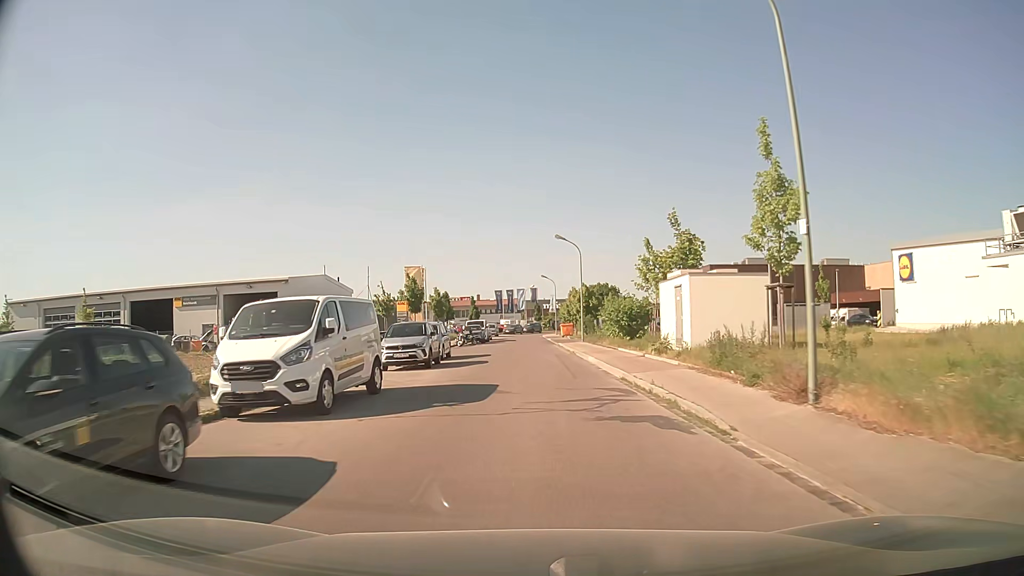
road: unclassified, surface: asphalt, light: Day
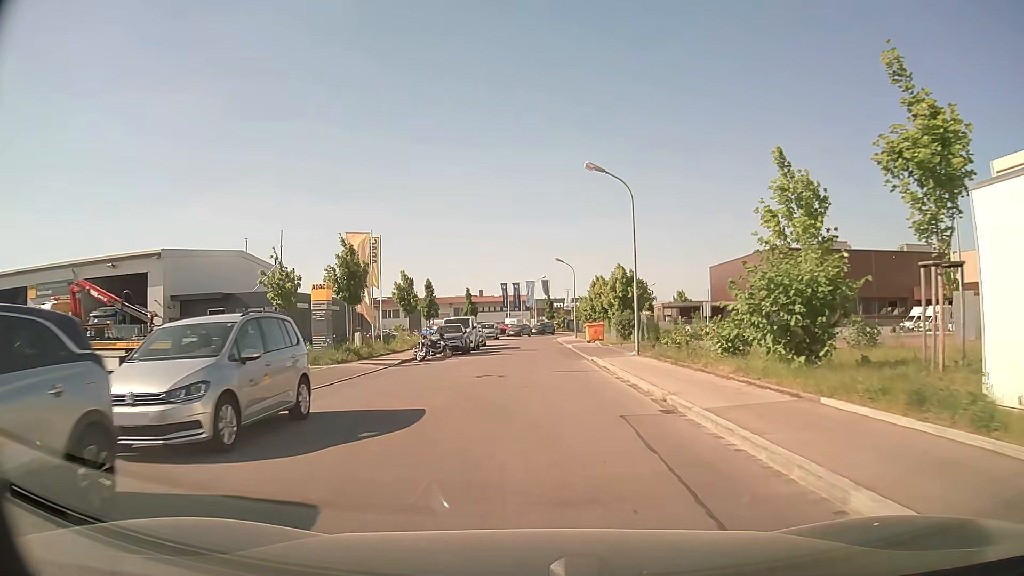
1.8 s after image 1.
(-0.2, +20.7) m; -1°
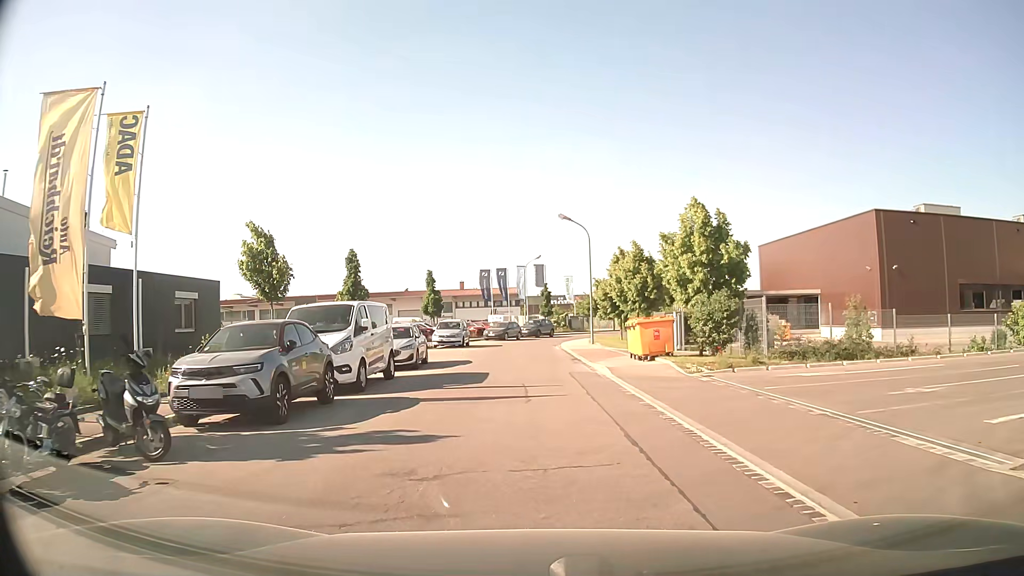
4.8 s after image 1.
(+0.1, +23.1) m; +1°
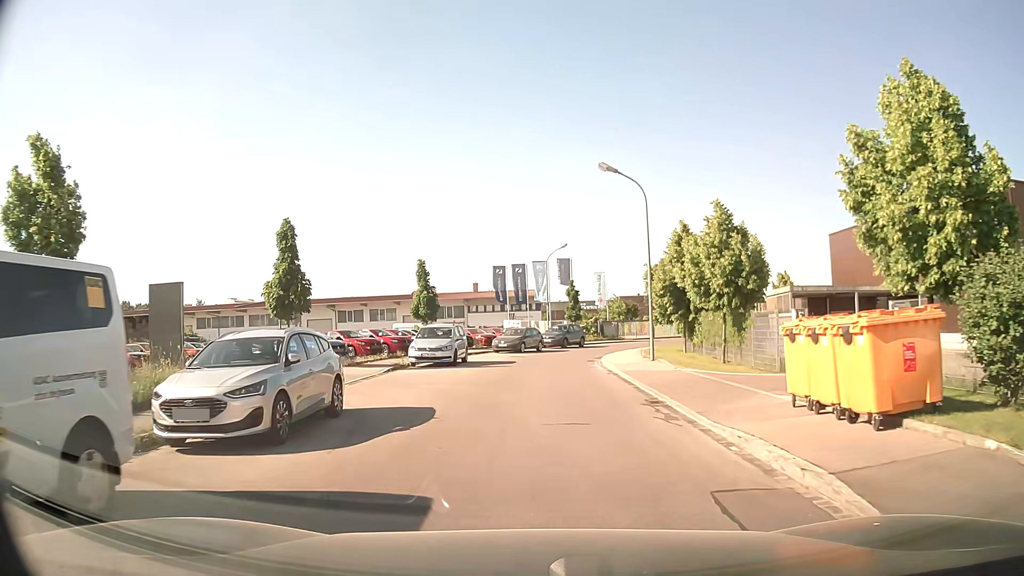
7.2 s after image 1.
(-0.3, +13.7) m; -2°
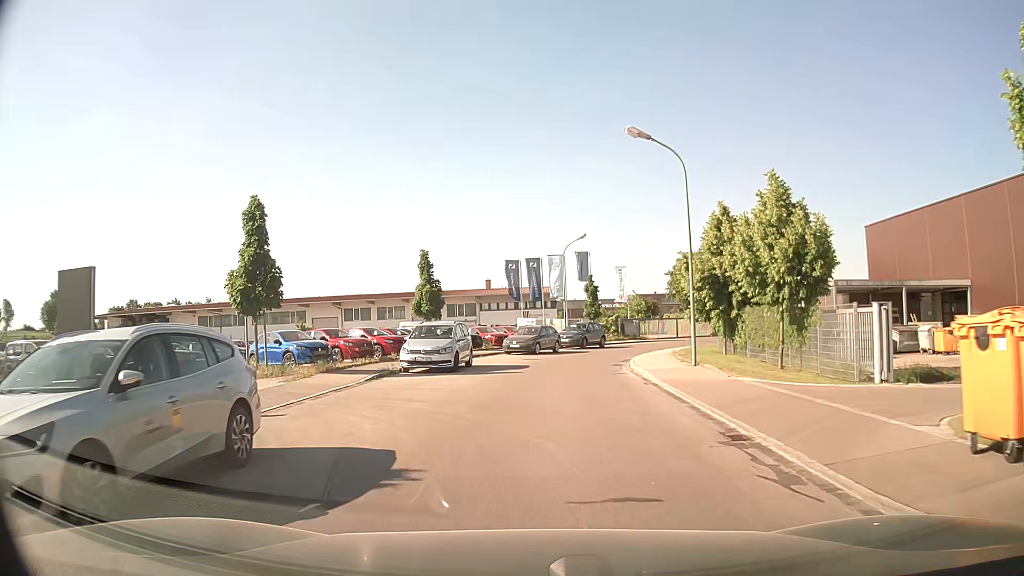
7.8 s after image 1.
(-0.1, +4.5) m; -2°
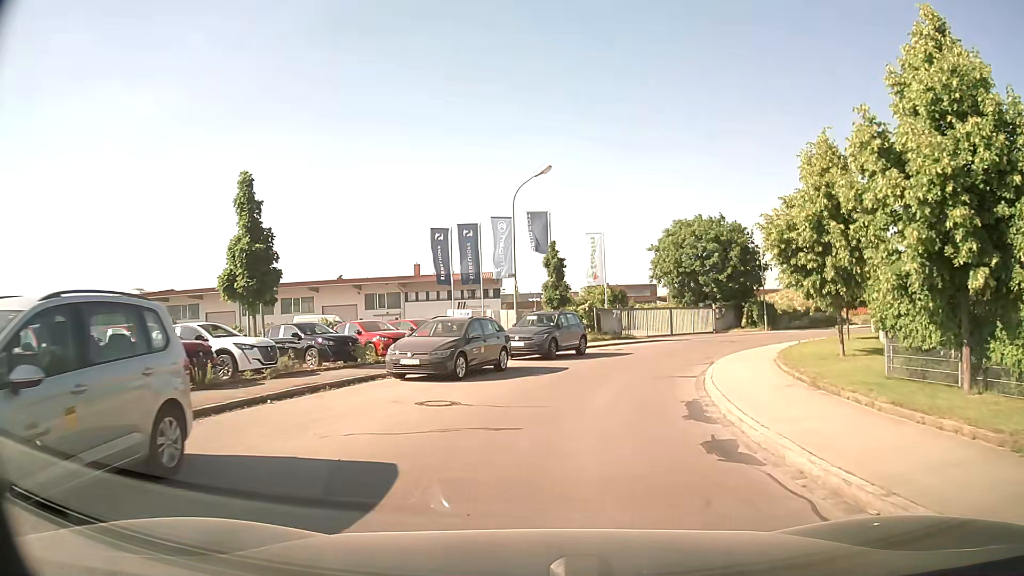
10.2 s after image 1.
(+0.6, +18.6) m; +5°
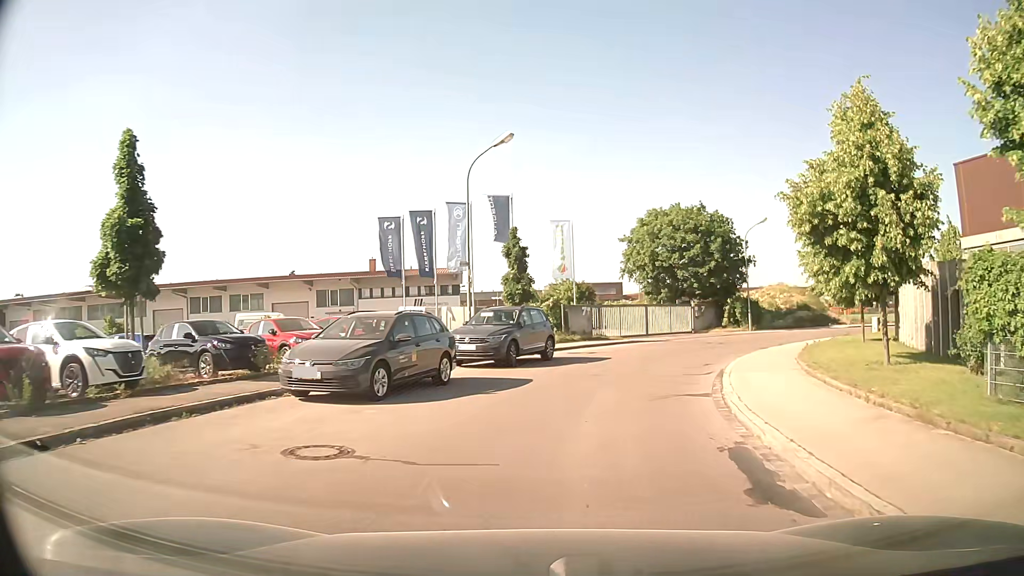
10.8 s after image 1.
(+0.1, +4.5) m; +3°
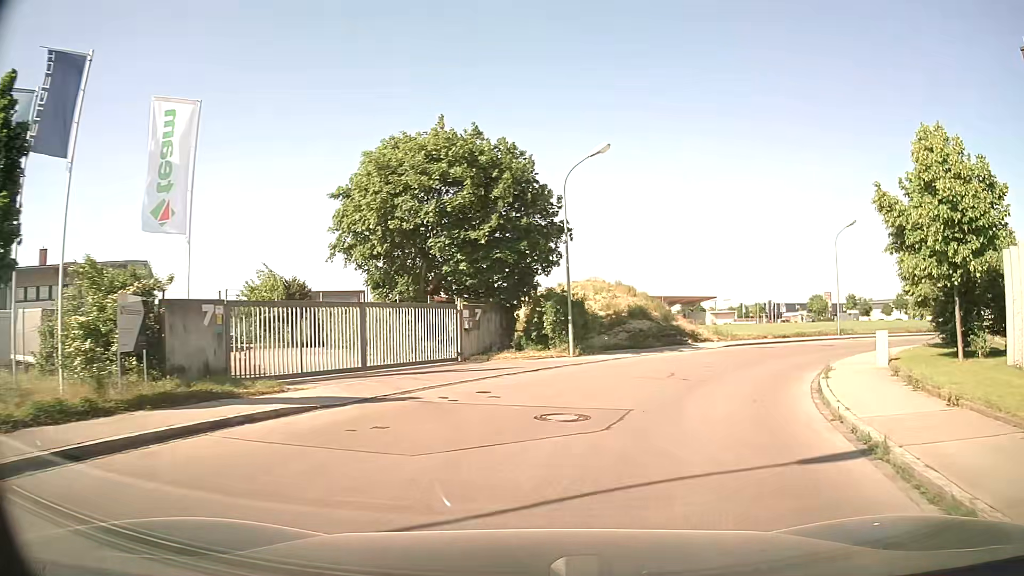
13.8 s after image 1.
(+3.7, +21.4) m; +21°
(+1, +10) (+5, +19) (+11, +27) (+18, +34) (+27, +39) (+36, +43) (+45, +47) (+54, +52) (+63, +57) (+71, +61) m
